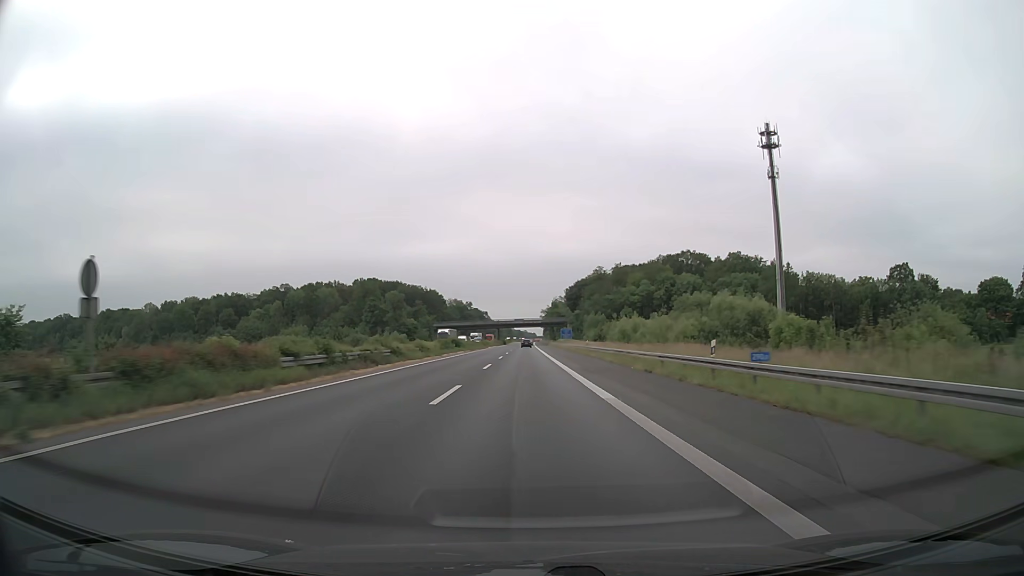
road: motorway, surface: asphalt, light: Day
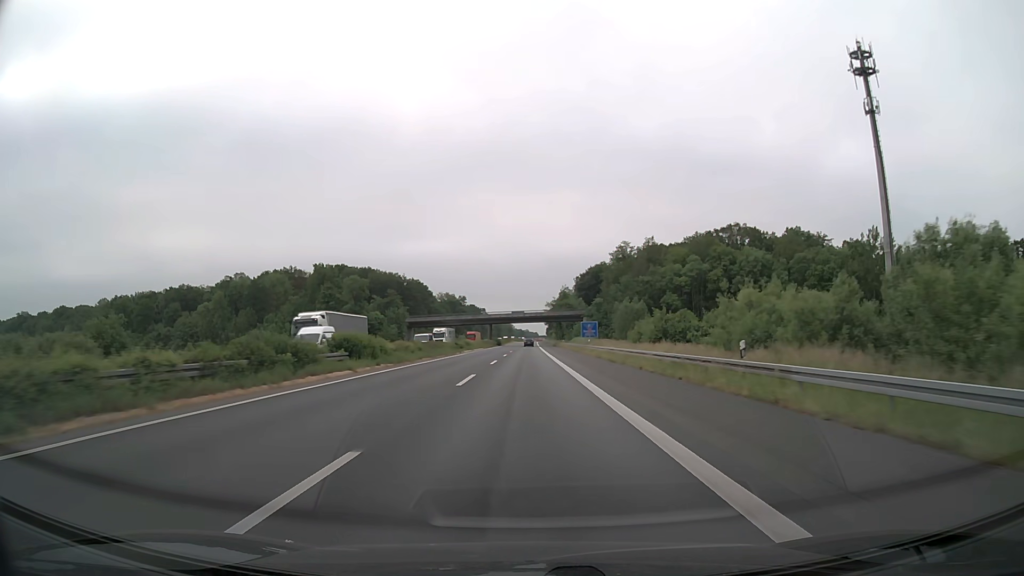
(-0.1, +47.4) m; 0°
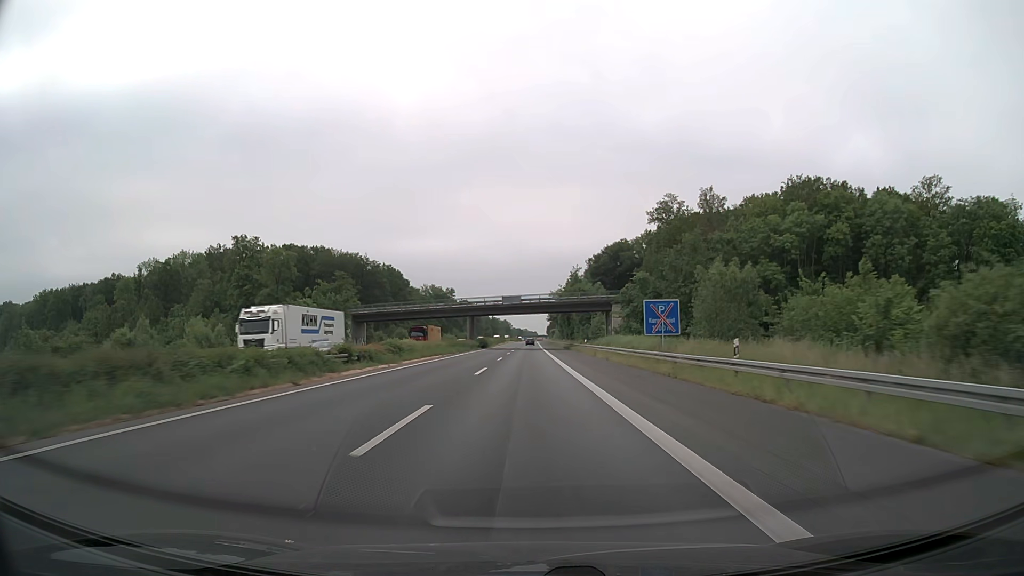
(0.0, +47.4) m; 0°
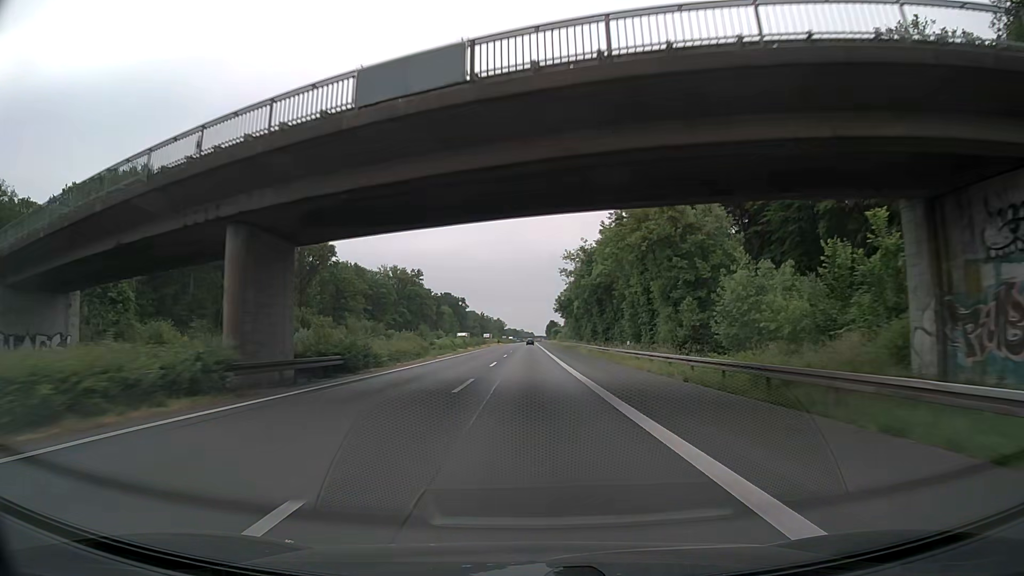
(+0.1, +78.9) m; 0°
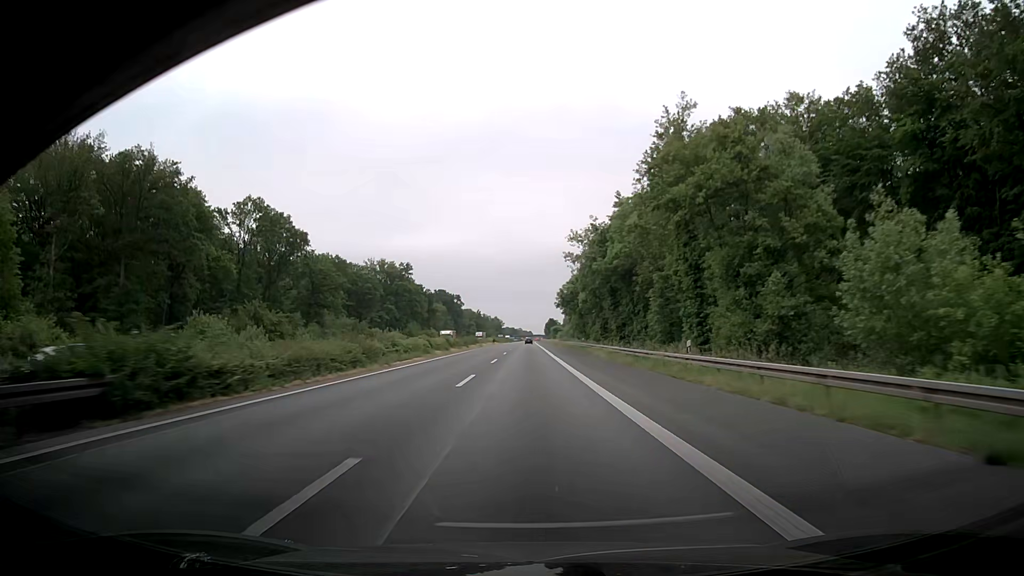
(0.0, +15.8) m; 0°
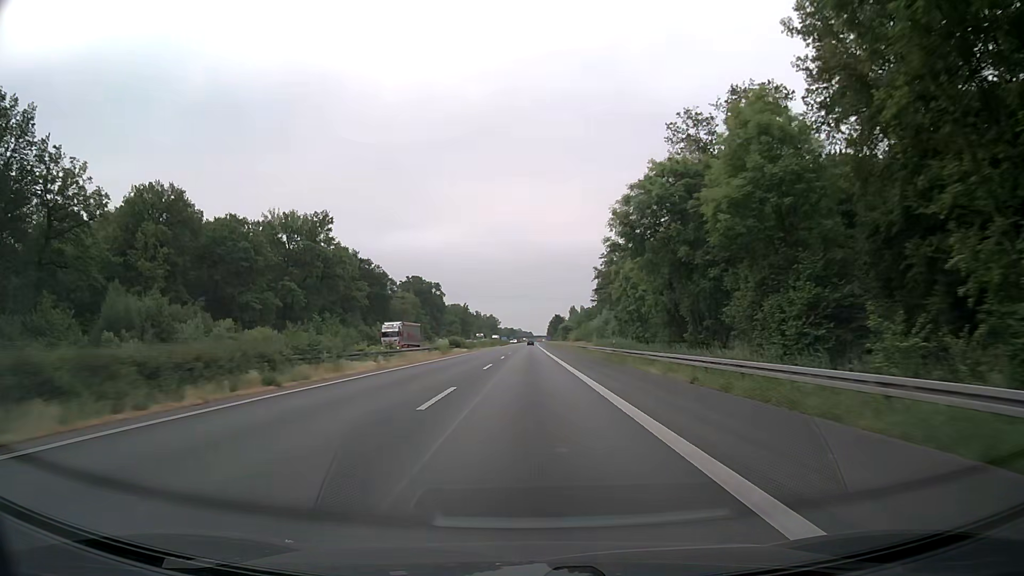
(+0.3, +79.1) m; 0°
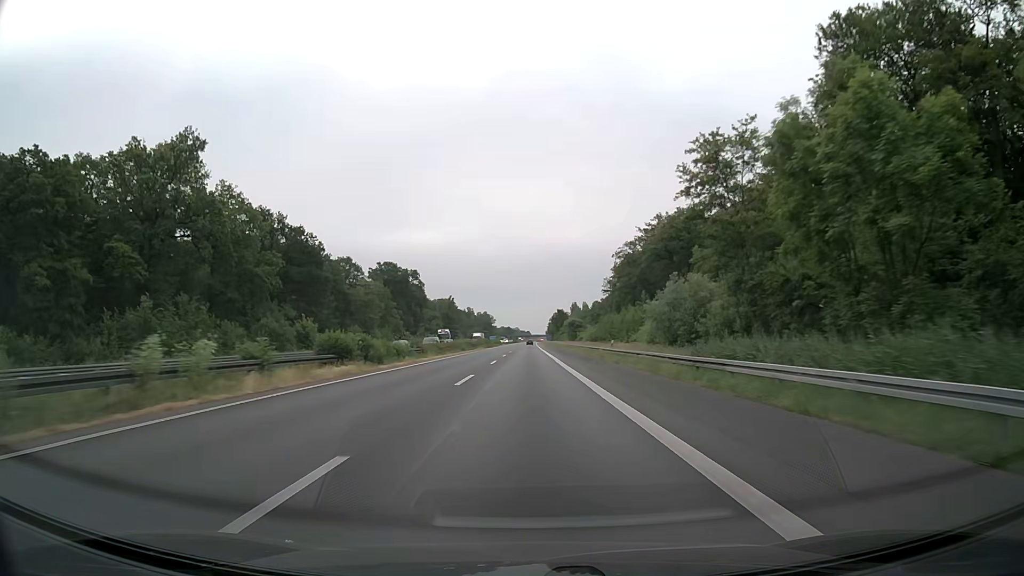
(+0.3, +47.4) m; 0°
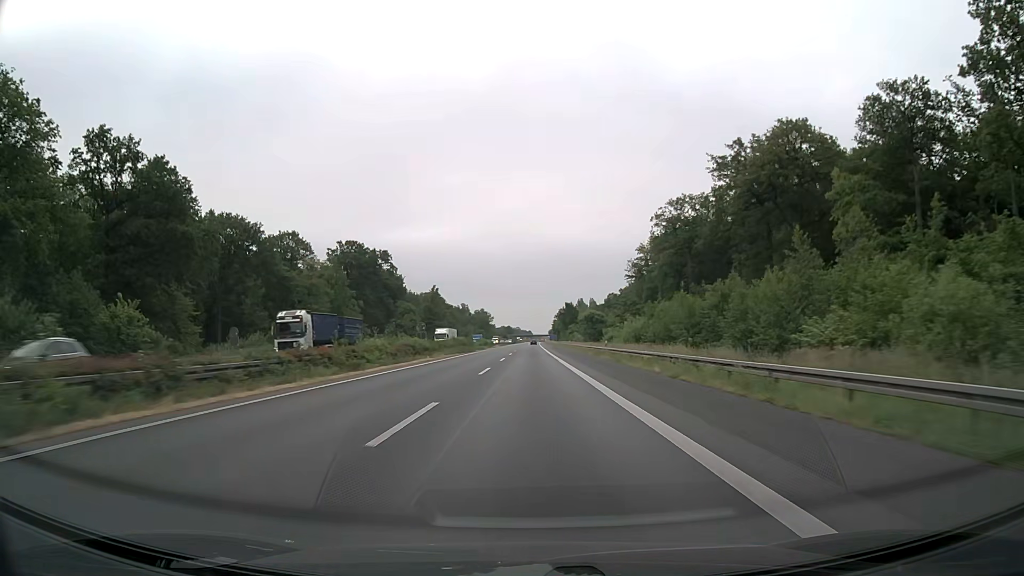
(0.0, +47.5) m; 0°
(0, +10) (0, +20) (0, +30) (0, +40) (0, +50) (0, +60) (0, +70) (0, +80) (0, +90) (0, +100) m
